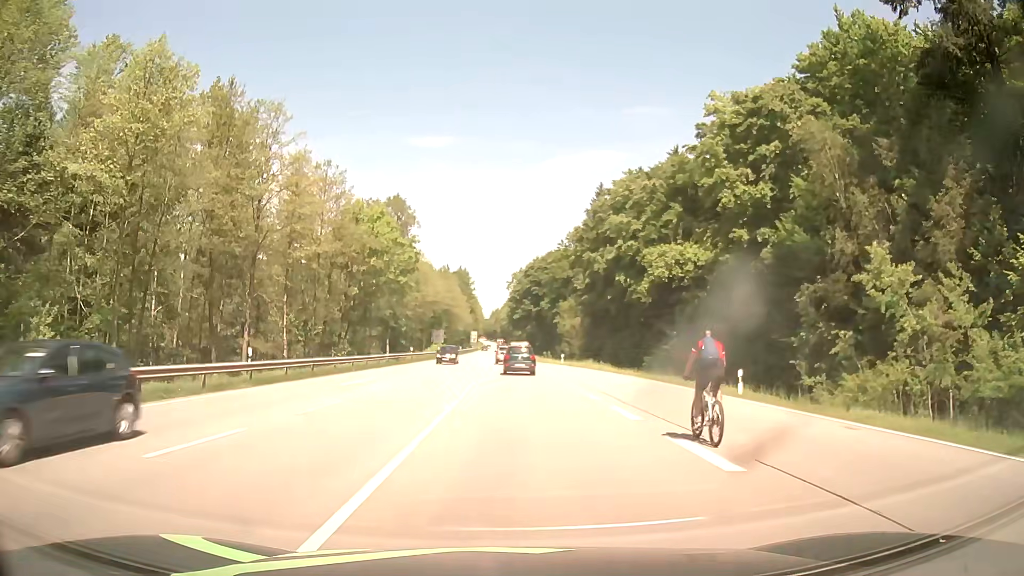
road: secondary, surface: asphalt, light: Day
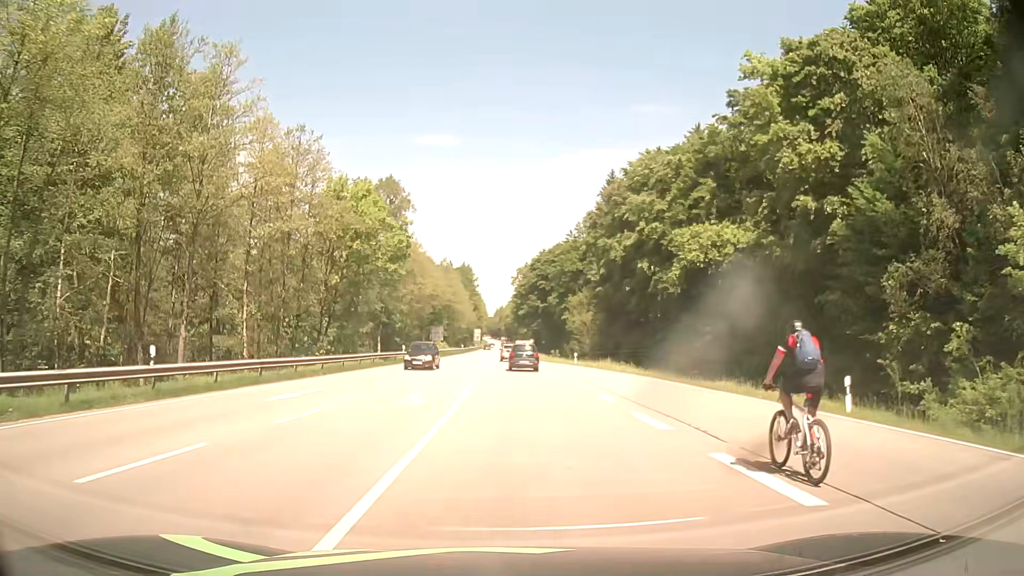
(-0.1, +8.0) m; 0°
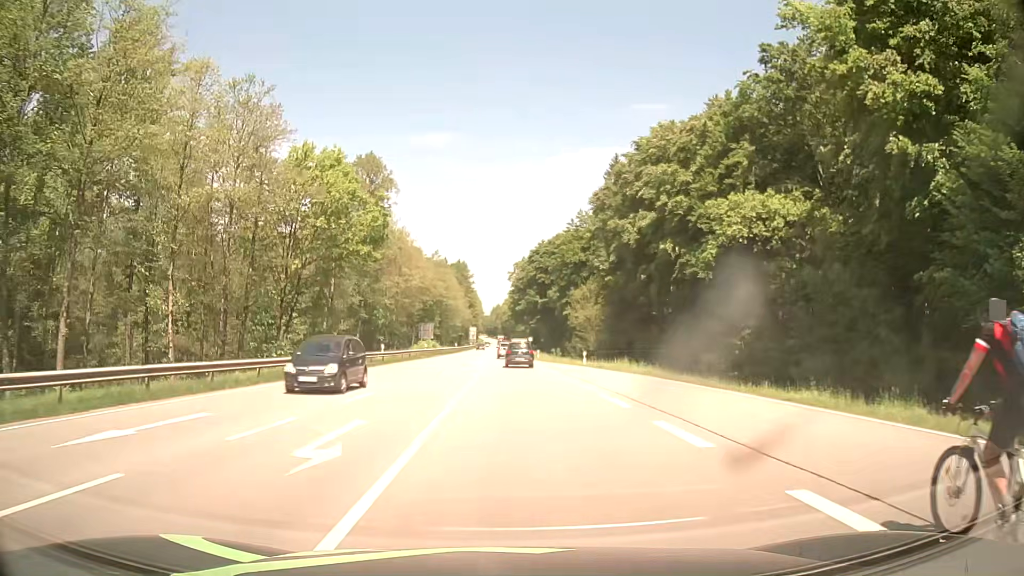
(0.0, +8.6) m; 0°
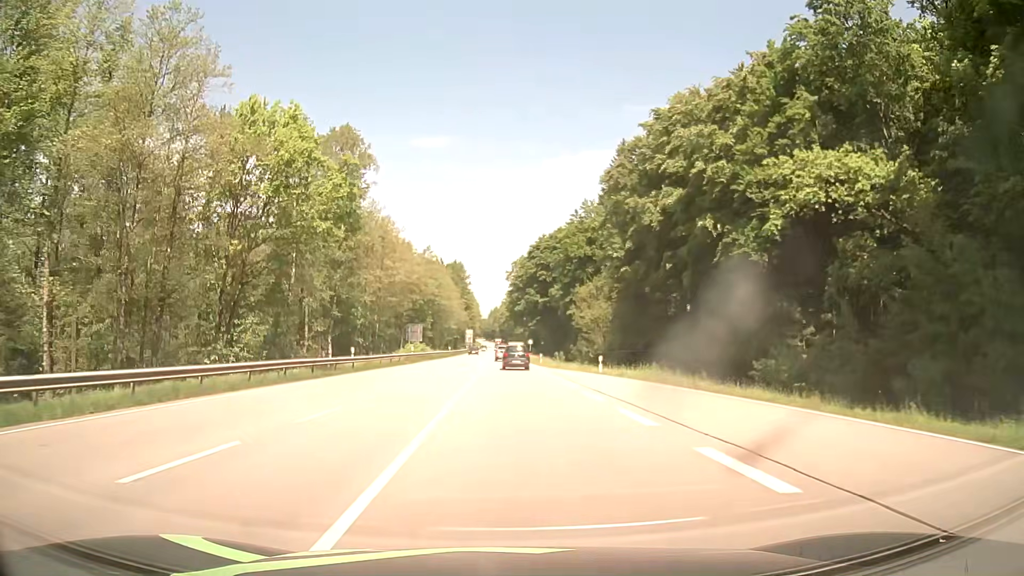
(0.0, +9.2) m; 0°
